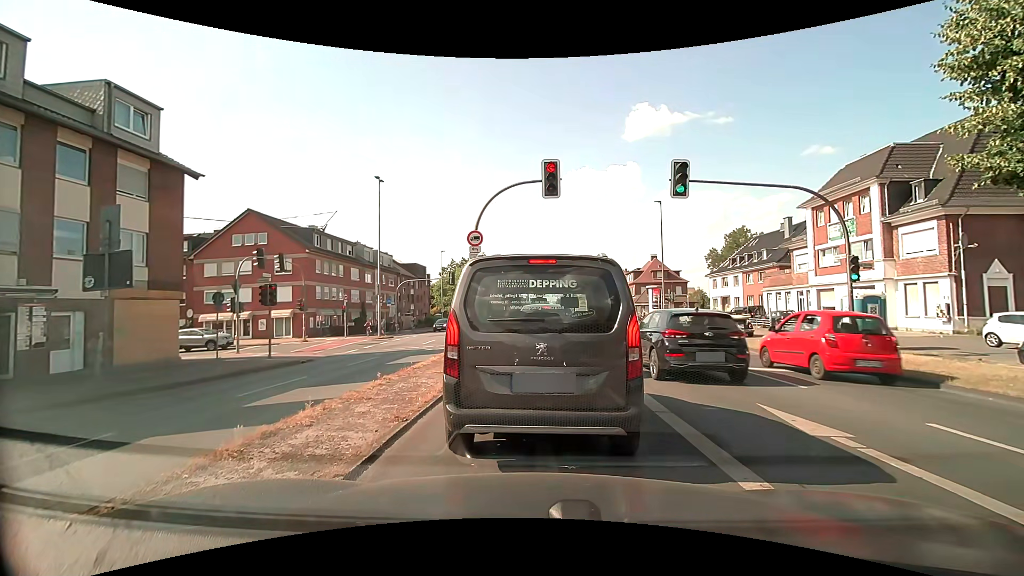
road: primary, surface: asphalt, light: Day
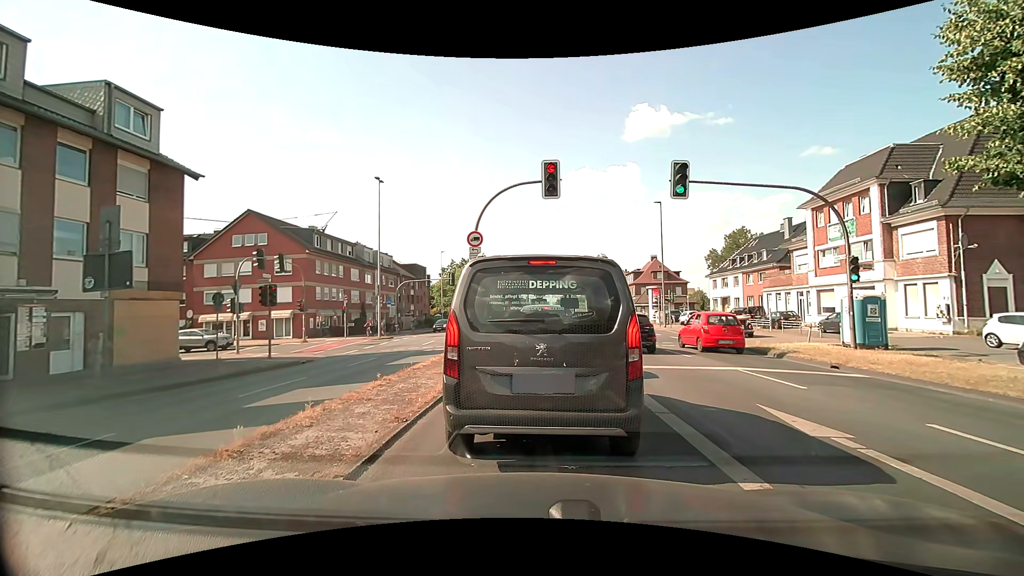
(0.0, 0.0) m; 0°
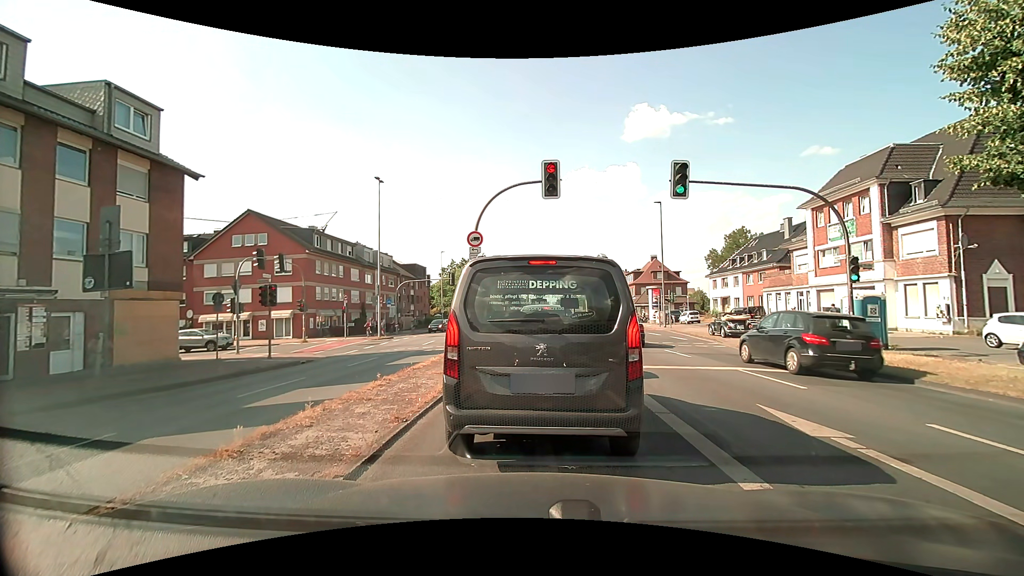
(0.0, 0.0) m; 0°
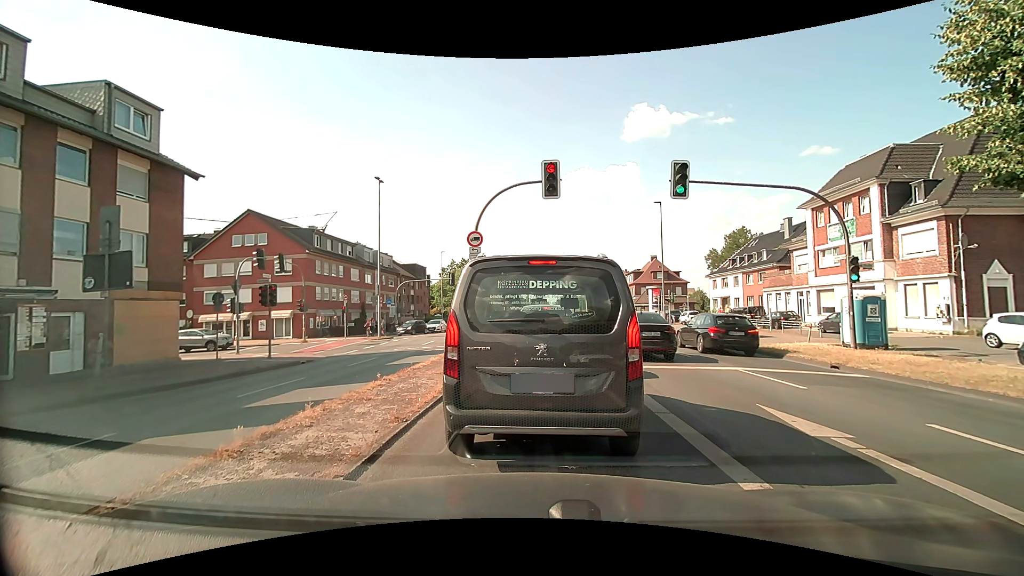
(0.0, 0.0) m; 0°
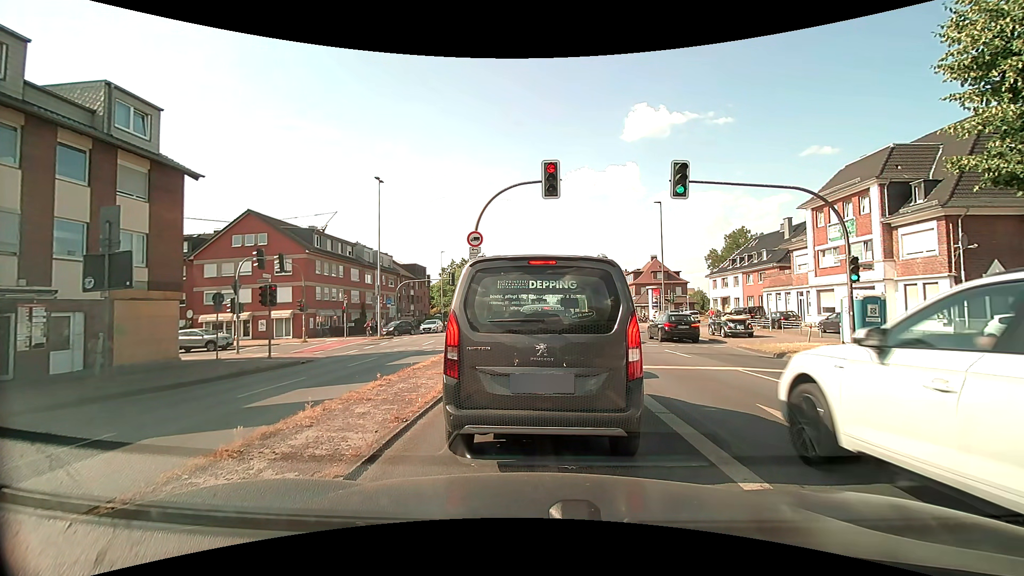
(0.0, 0.0) m; 0°
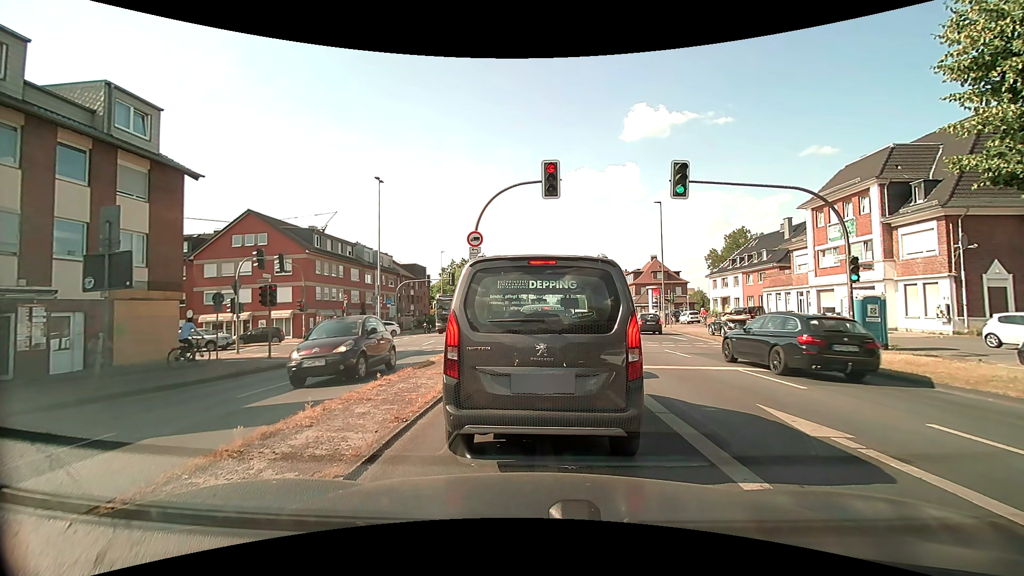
(0.0, 0.0) m; 0°
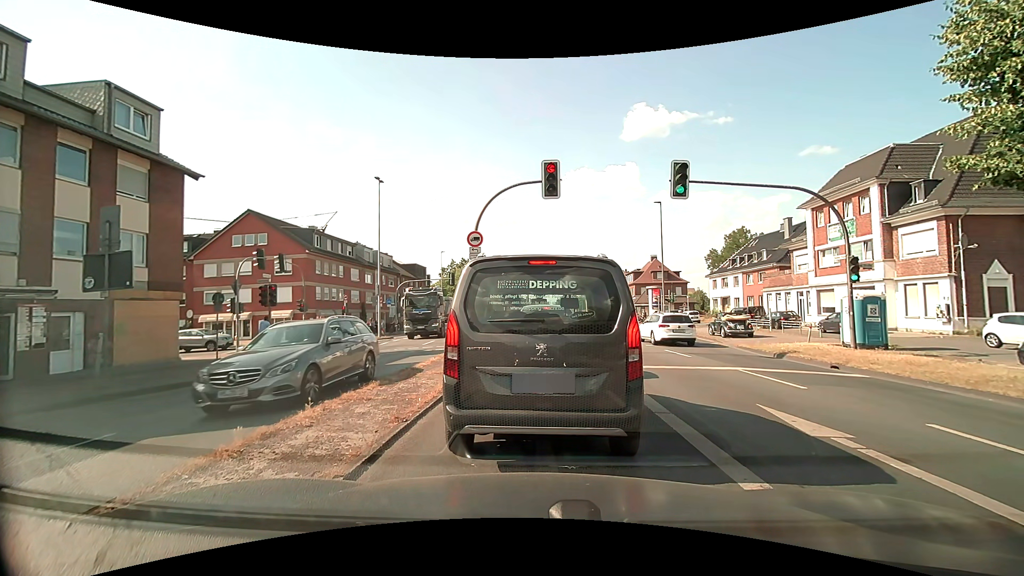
(0.0, 0.0) m; 0°
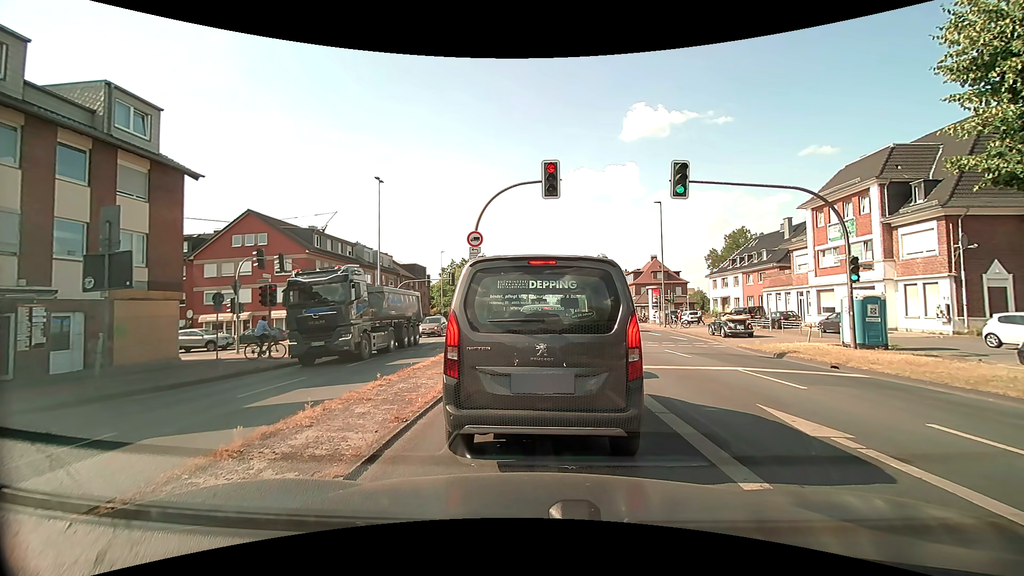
(0.0, 0.0) m; 0°
(0, +10) (0, +20) (0, +30) (-4, +39) (-12, +44) (-22, +43) (-32, +41) (-42, +39) (-52, +38) (-62, +36) m
